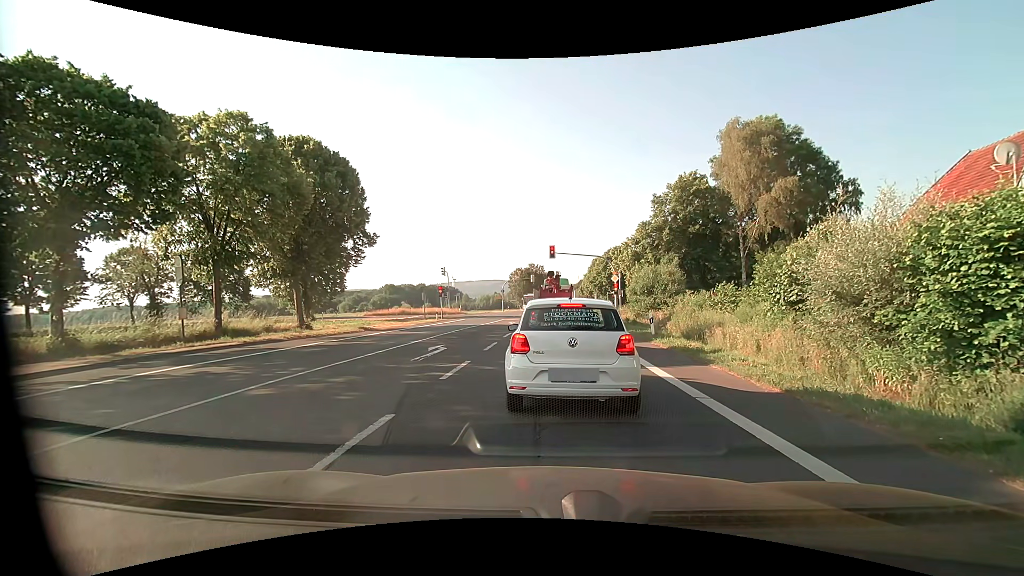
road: primary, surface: asphalt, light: Day
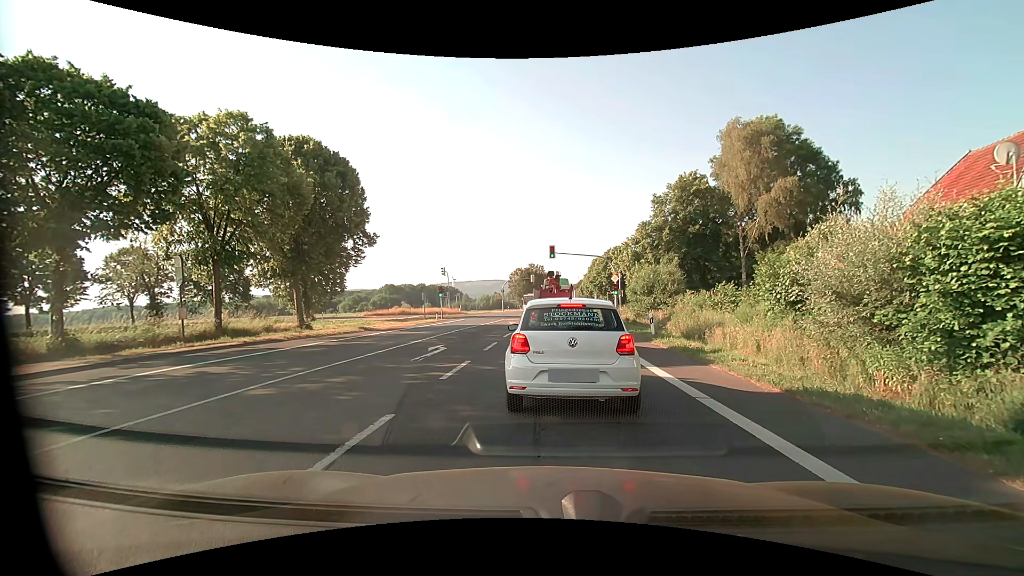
(0.0, 0.0) m; 0°
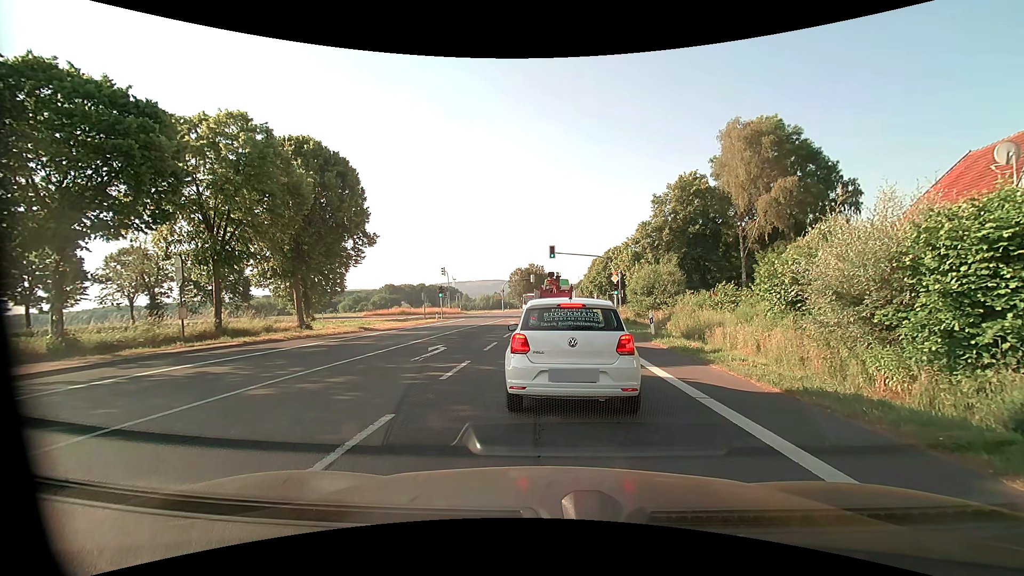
(0.0, 0.0) m; 0°
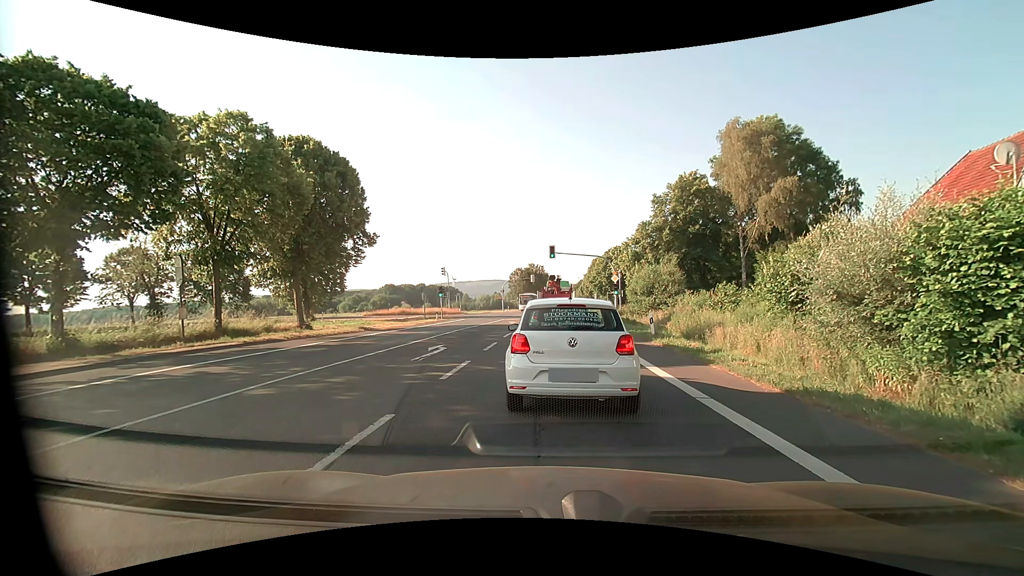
(0.0, 0.0) m; 0°
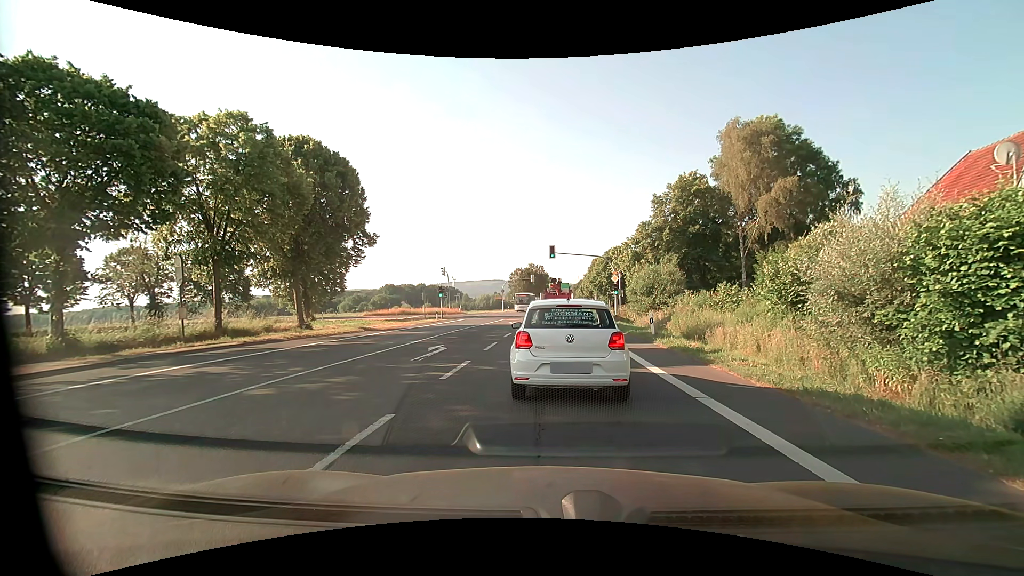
(0.0, 0.0) m; 0°
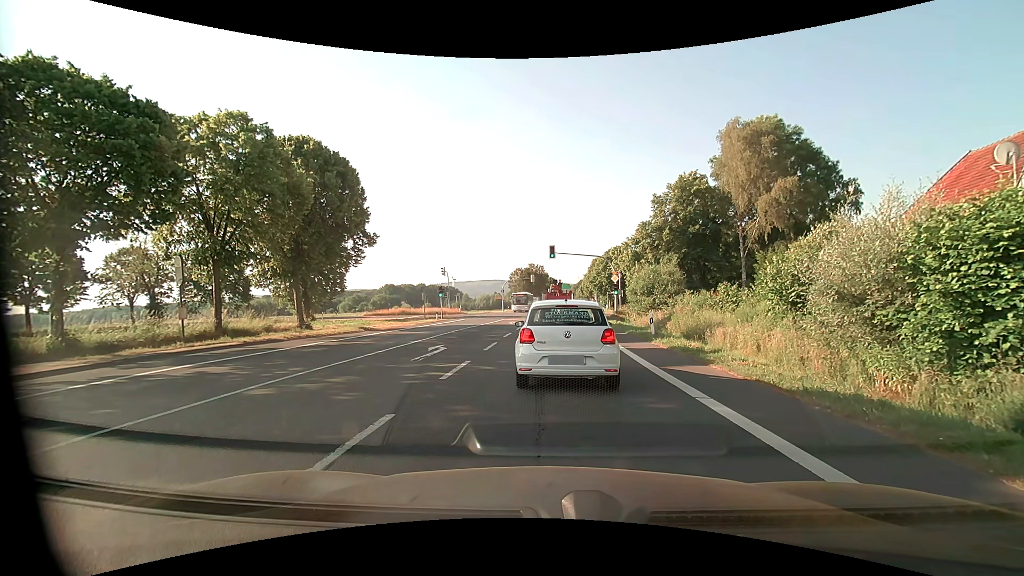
(0.0, 0.0) m; 0°
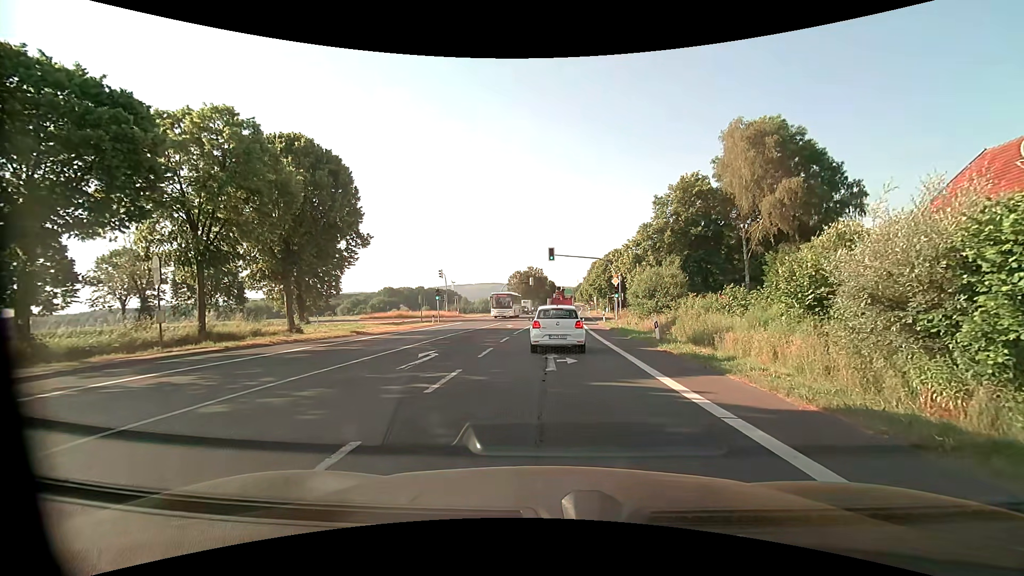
(0.0, +1.2) m; 0°
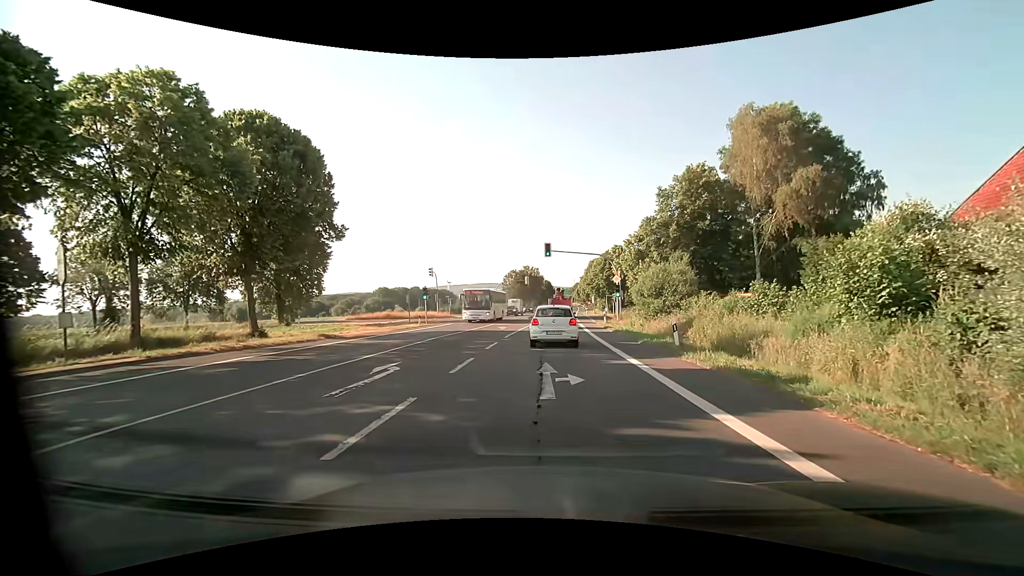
(0.0, +3.7) m; 0°
(0, +10) (0, +20) (+1, +30) (+1, +40) (+2, +50) (+2, +60) (+3, +70) (+3, +80) (+4, +90) (+5, +100) m
